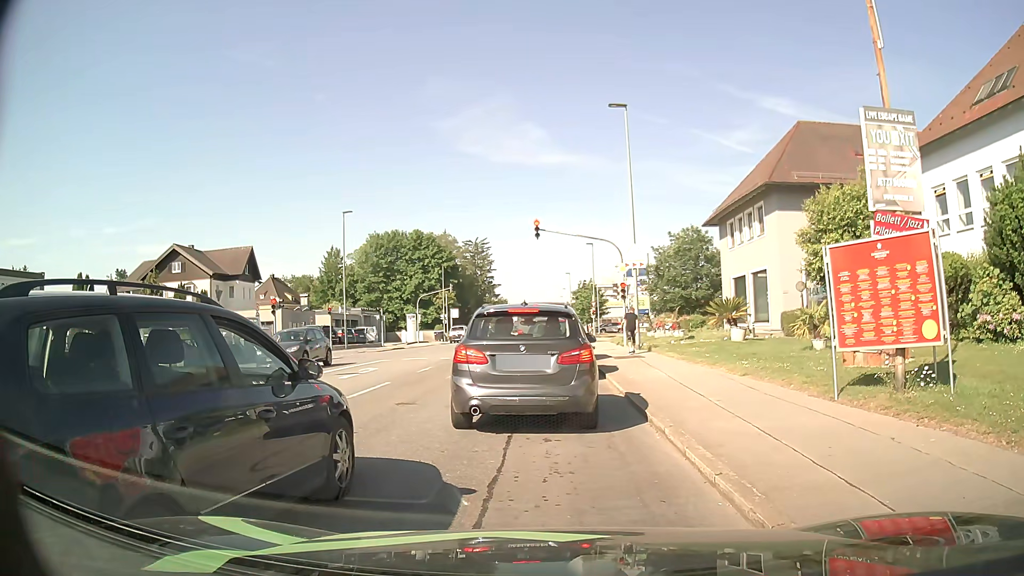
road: tertiary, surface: asphalt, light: Day
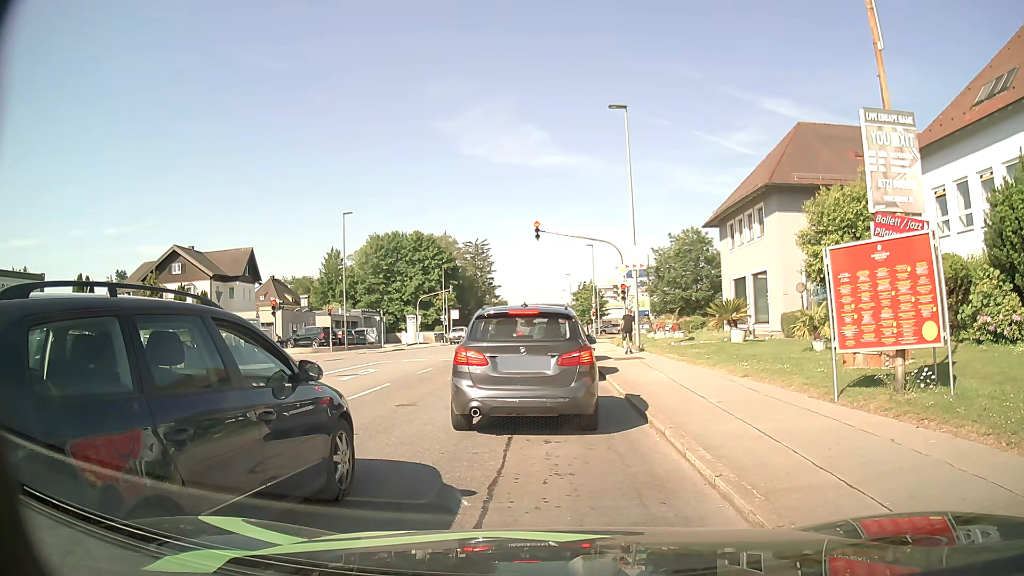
(0.0, +0.1) m; 0°
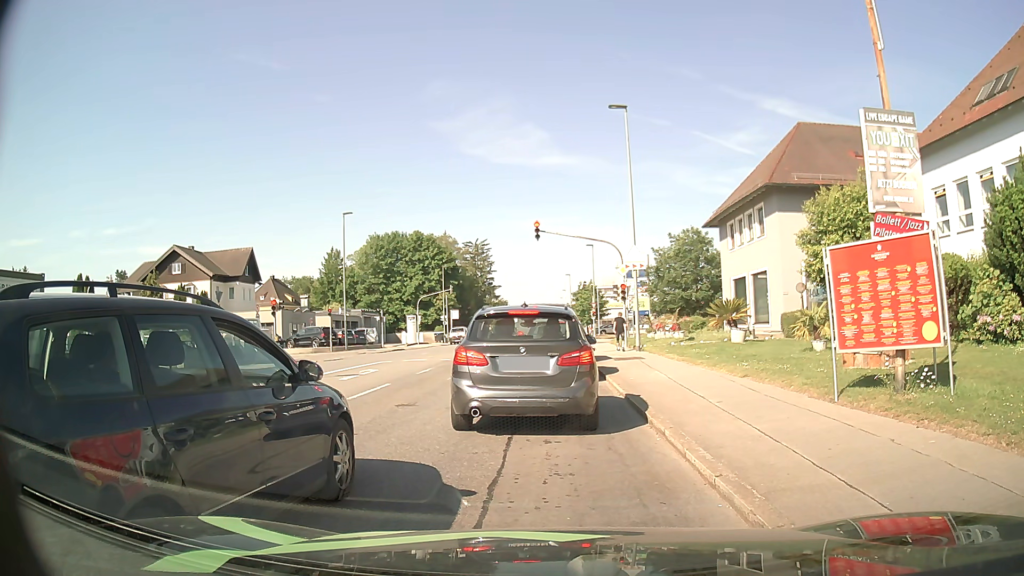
(0.0, 0.0) m; 0°
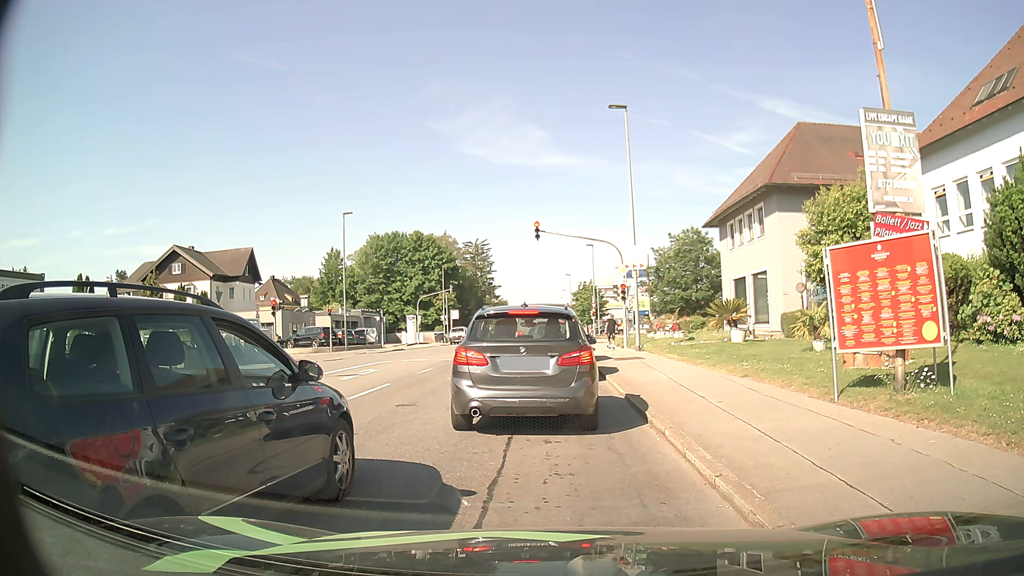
(0.0, 0.0) m; 0°
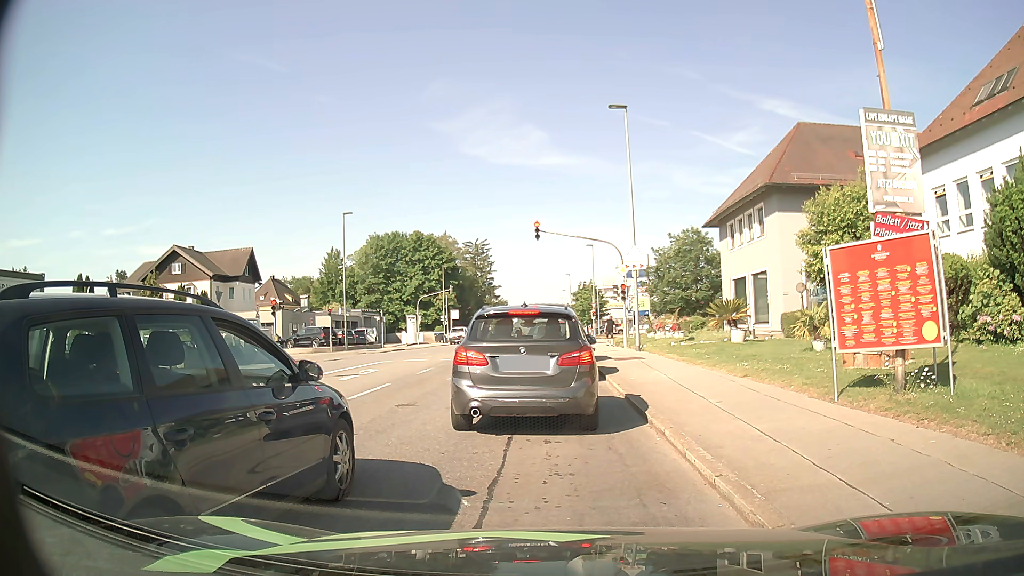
(0.0, 0.0) m; 0°
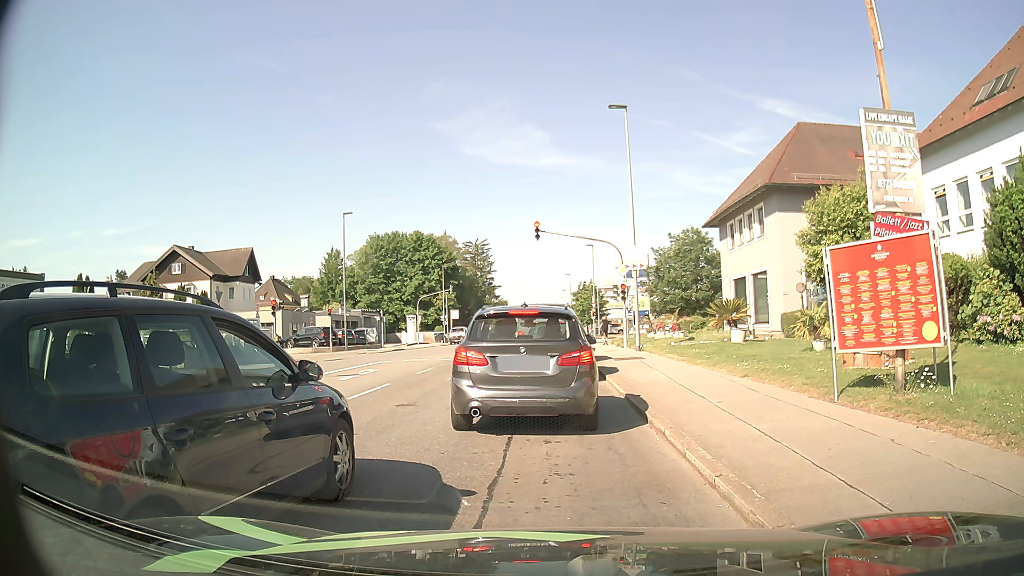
(0.0, 0.0) m; 0°
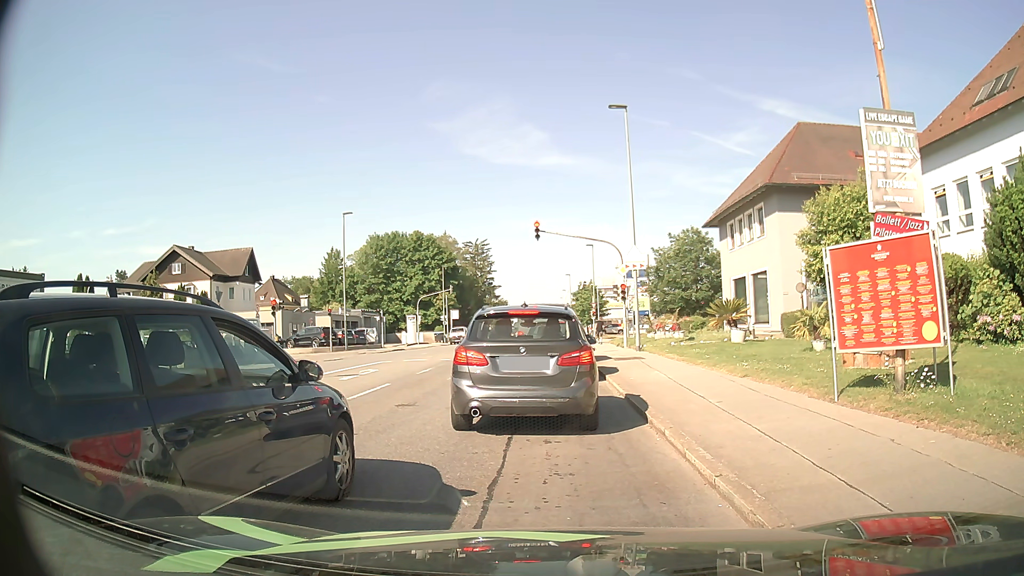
(0.0, 0.0) m; 0°
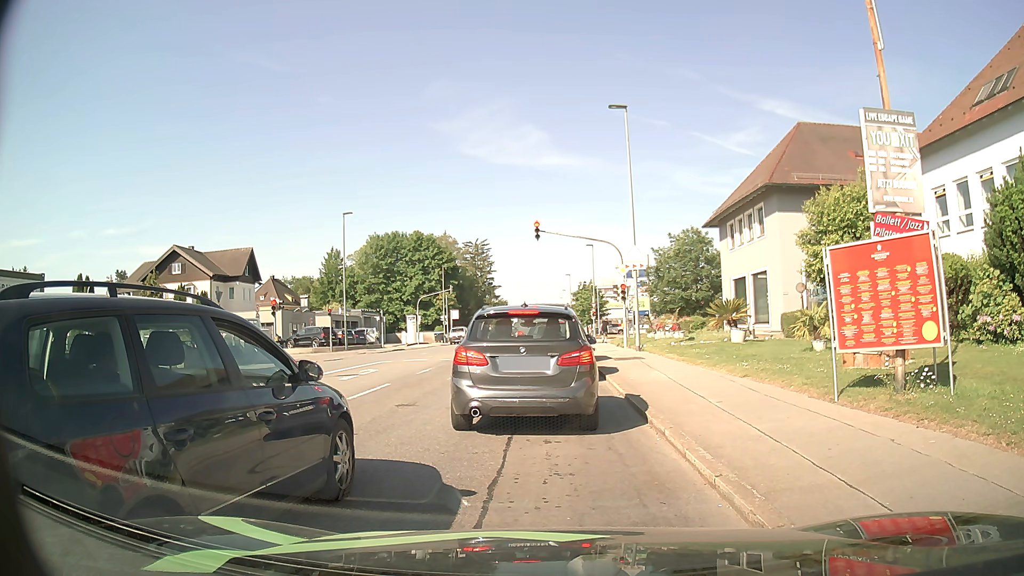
(0.0, 0.0) m; 0°
(0, +10) (0, +20) (0, +30) (0, +40) (0, +50) (0, +60) (0, +70) (0, +80) (0, +90) (0, +100) m
